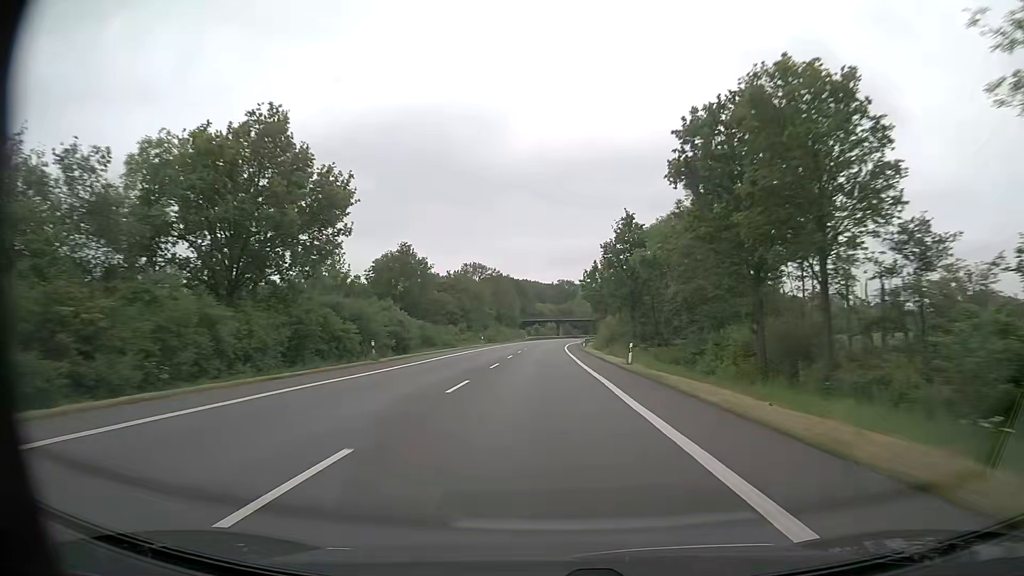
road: primary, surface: asphalt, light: Day
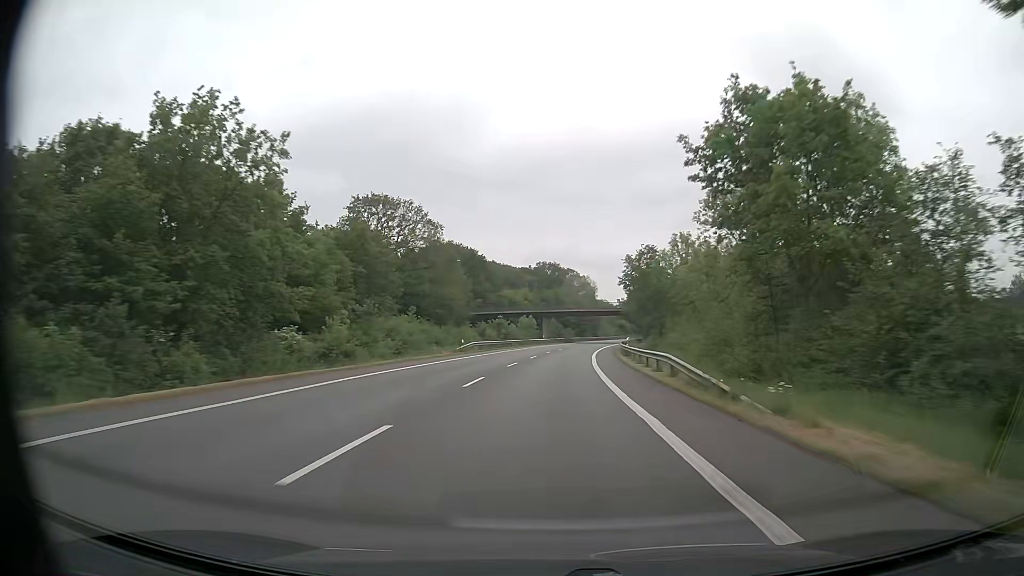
(+0.5, +83.0) m; +2°
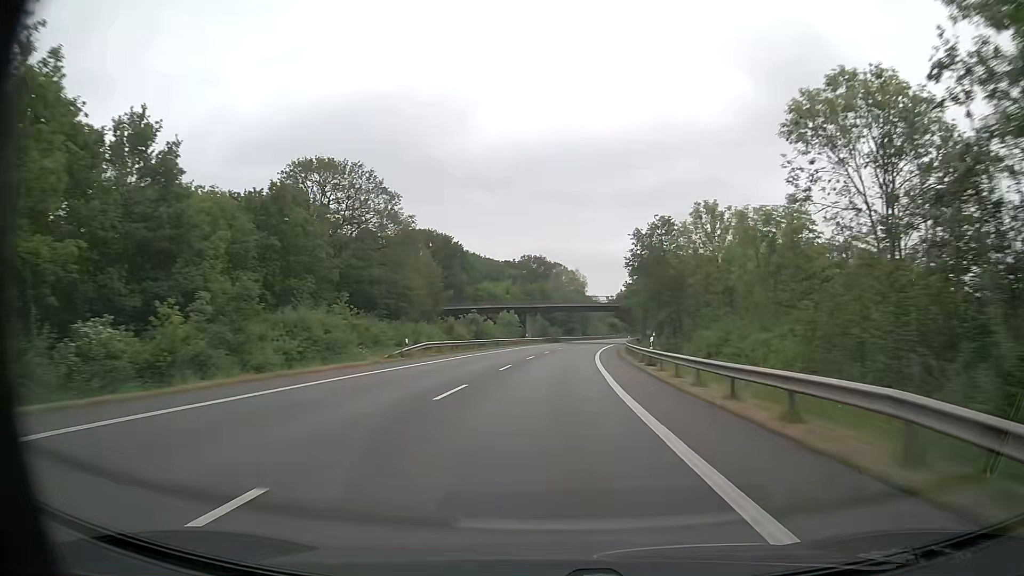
(+0.1, +16.6) m; +1°
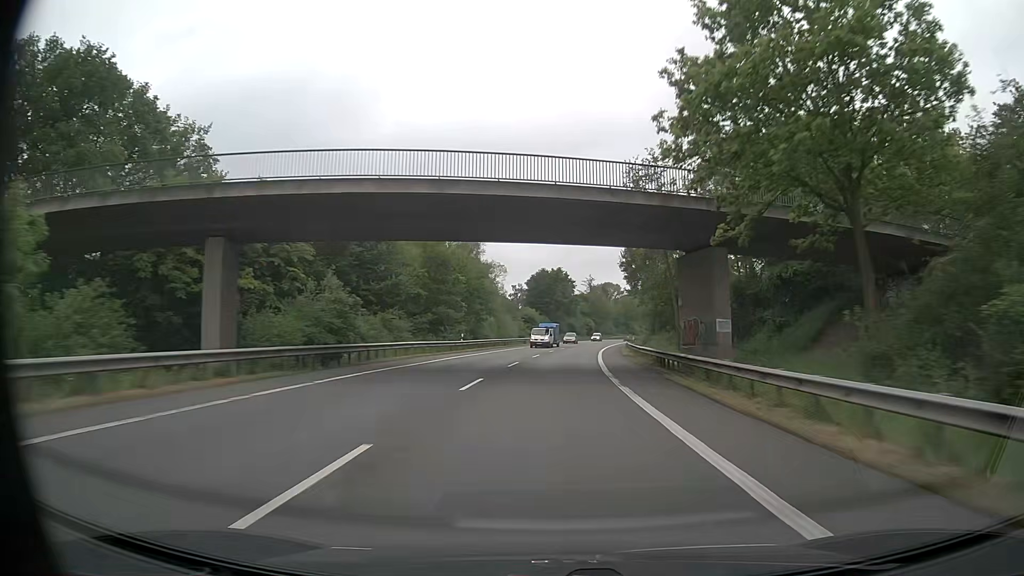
(+5.1, +82.8) m; +8°
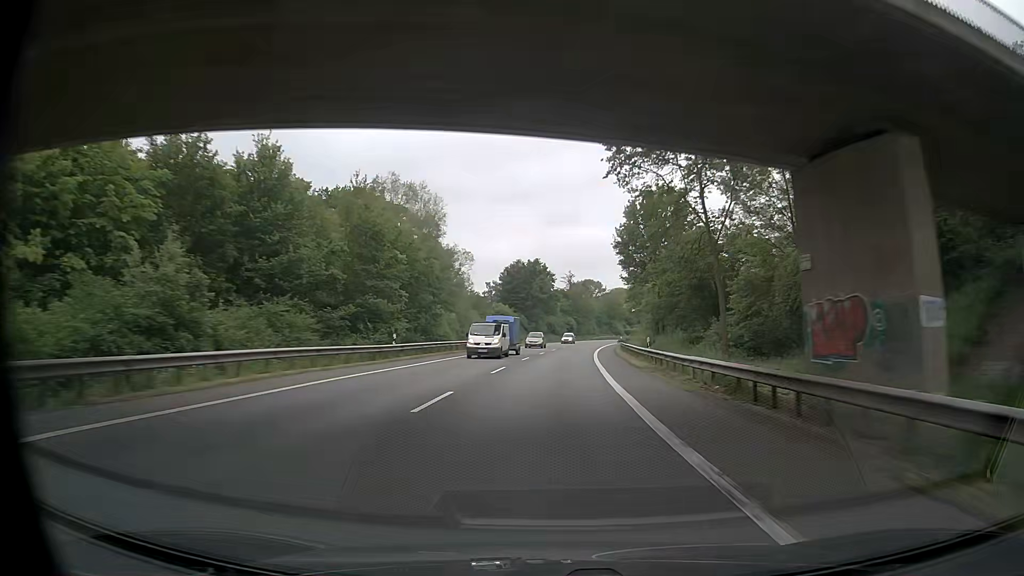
(+0.3, +16.6) m; +2°
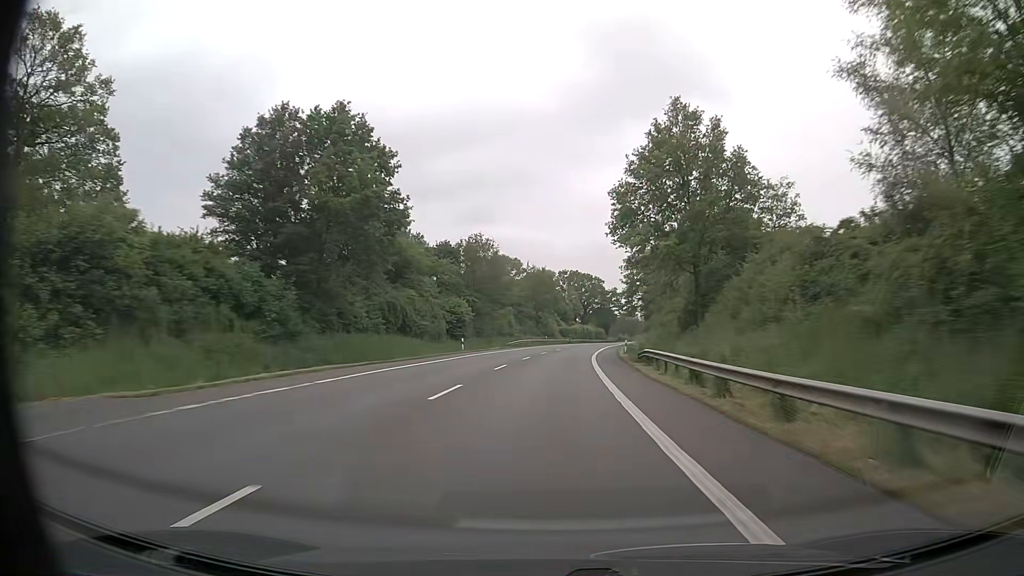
(+5.7, +82.8) m; +8°
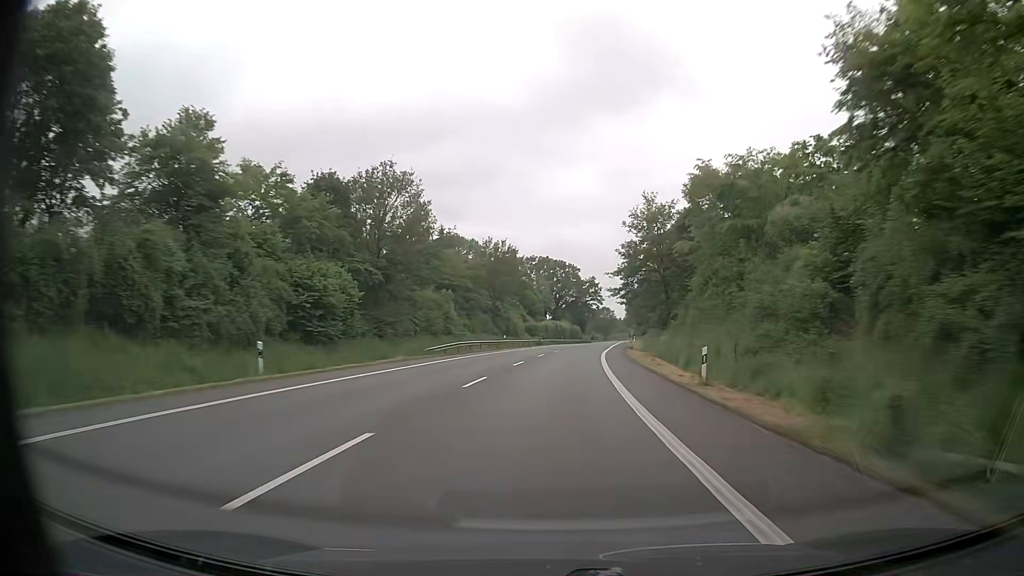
(+0.8, +33.2) m; +3°
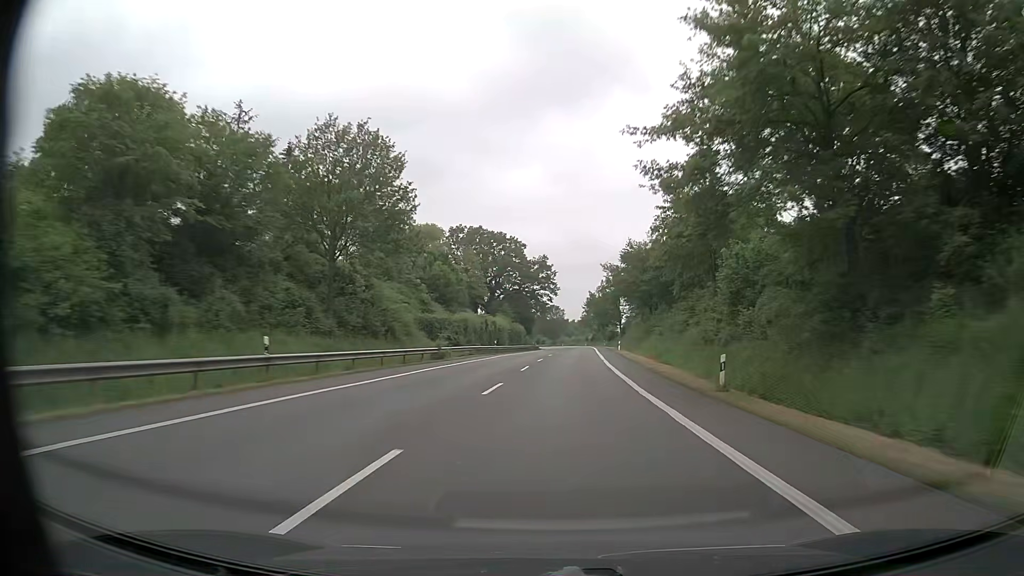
(+2.0, +49.8) m; +5°
(0, +10) (0, +20) (+1, +30) (+1, +40) (+2, +50) (+3, +60) (+3, +70) (+4, +80) (+5, +90) (+5, +100) m
